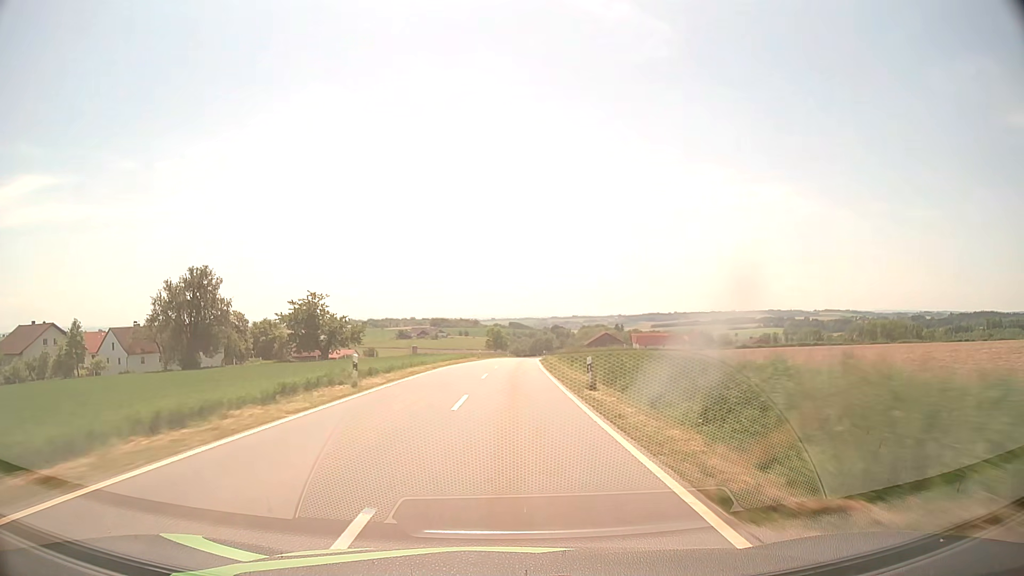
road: tertiary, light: Day
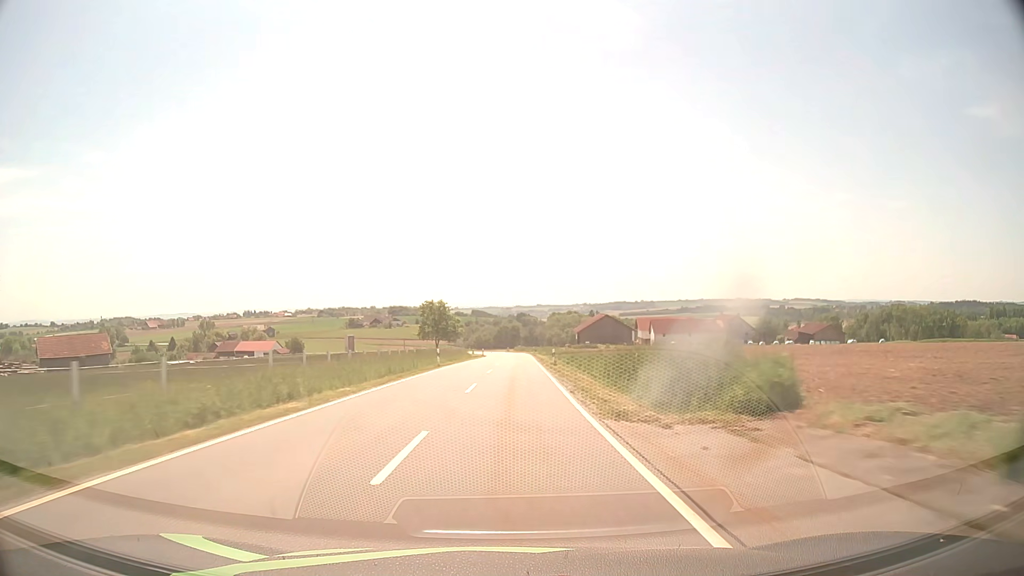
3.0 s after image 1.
(+2.3, +79.8) m; +3°
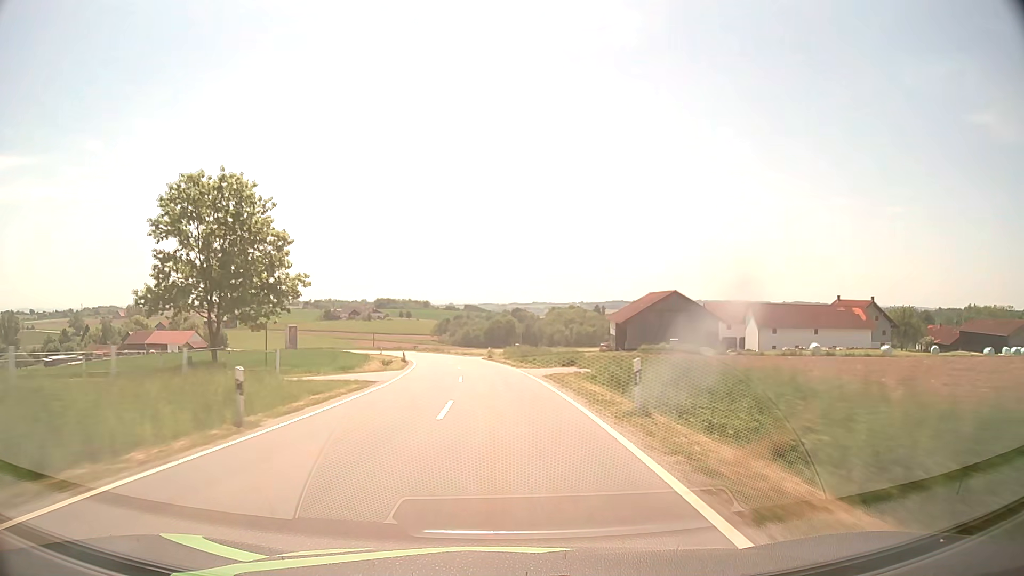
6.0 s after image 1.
(+1.4, +79.2) m; +1°
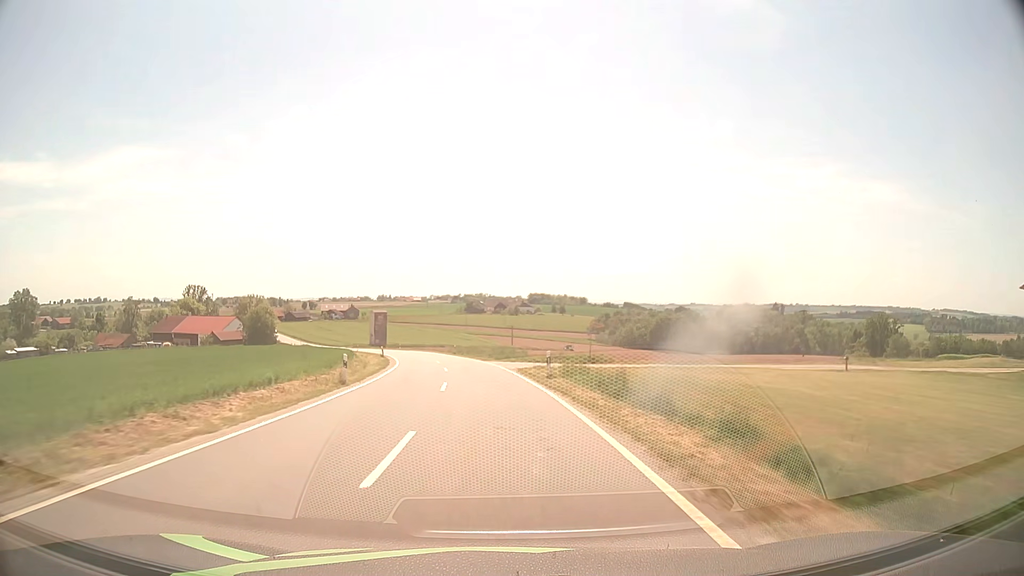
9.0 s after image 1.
(-7.7, +78.3) m; -13°
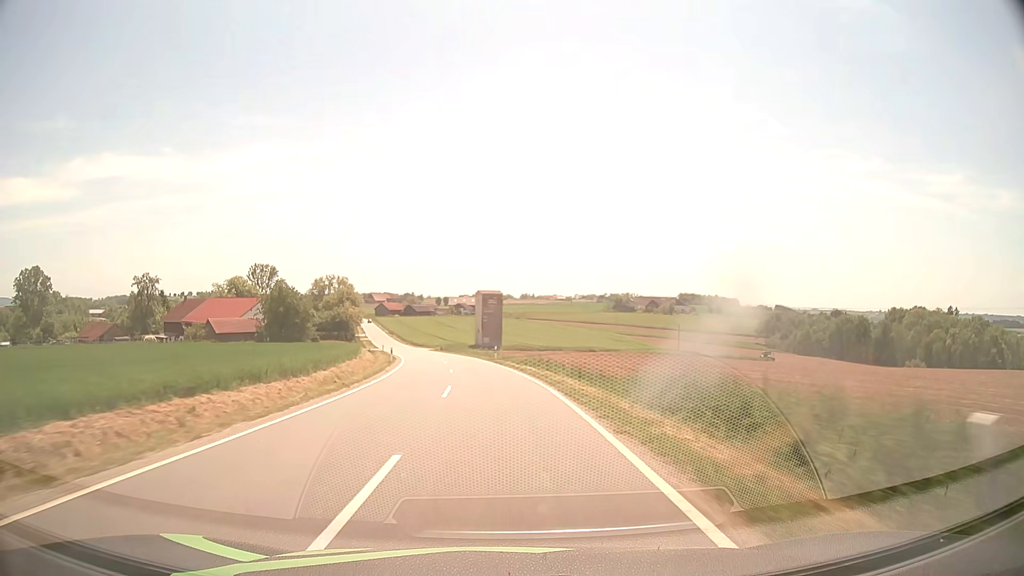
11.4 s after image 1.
(-6.9, +62.6) m; -12°
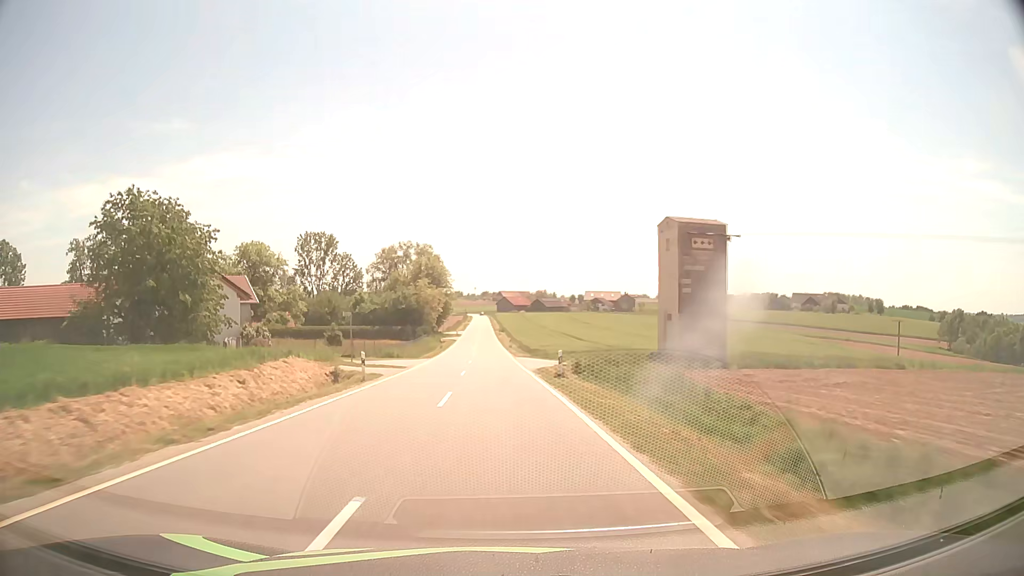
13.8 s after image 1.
(-6.2, +62.8) m; -11°
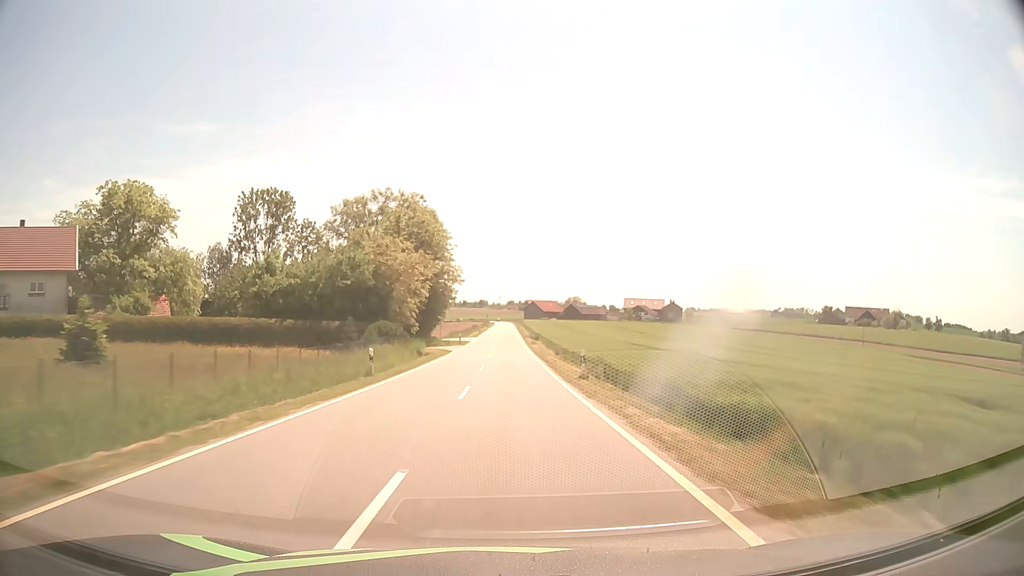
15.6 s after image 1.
(-1.6, +47.4) m; -2°
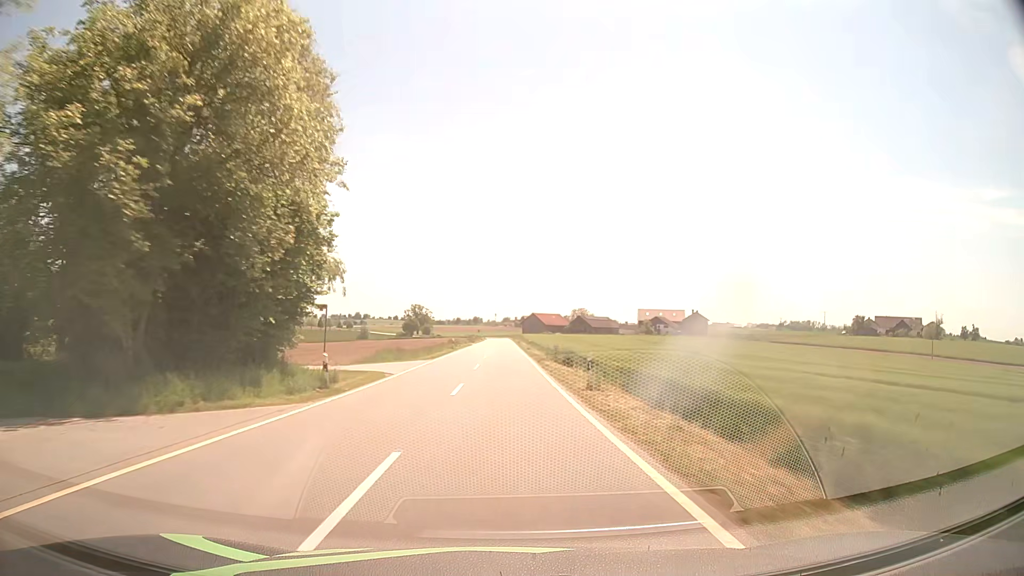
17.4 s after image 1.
(+0.1, +47.3) m; 0°
(0, +10) (0, +20) (0, +30) (0, +40) (0, +50) (0, +60) (0, +70) (0, +80) (0, +90) (0, +100) m
